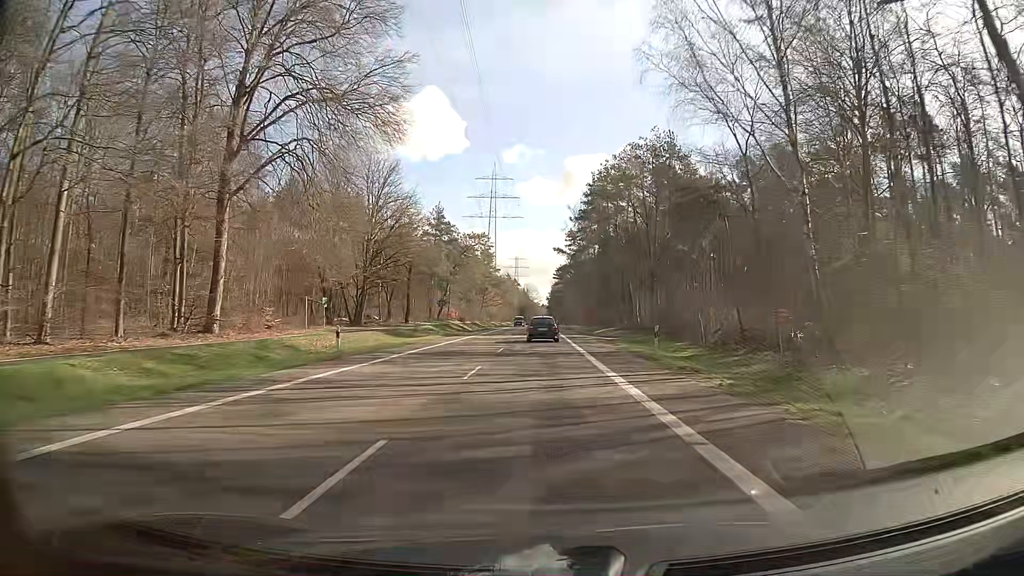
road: secondary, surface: asphalt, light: Day
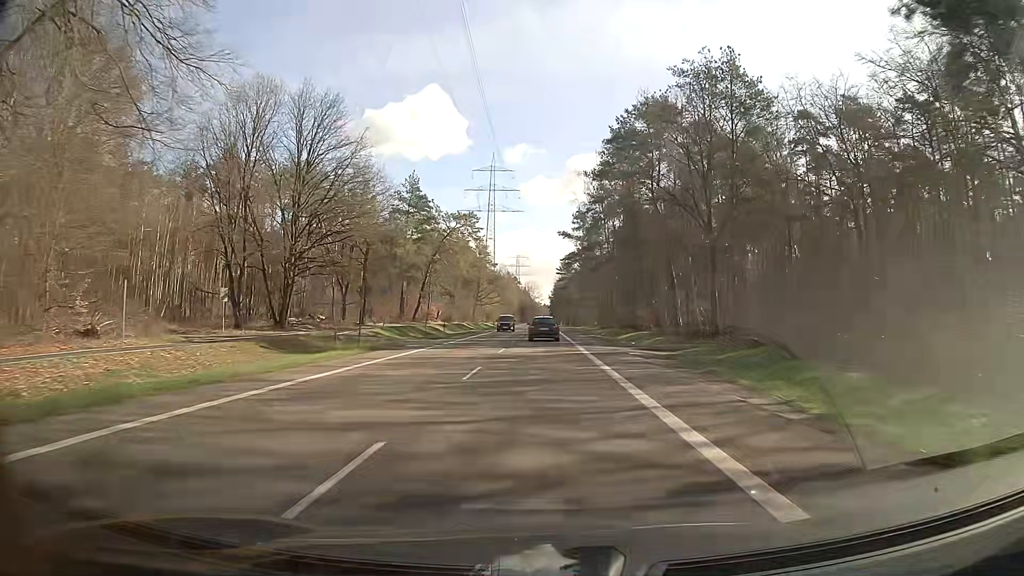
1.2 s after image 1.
(+0.1, +23.0) m; 0°
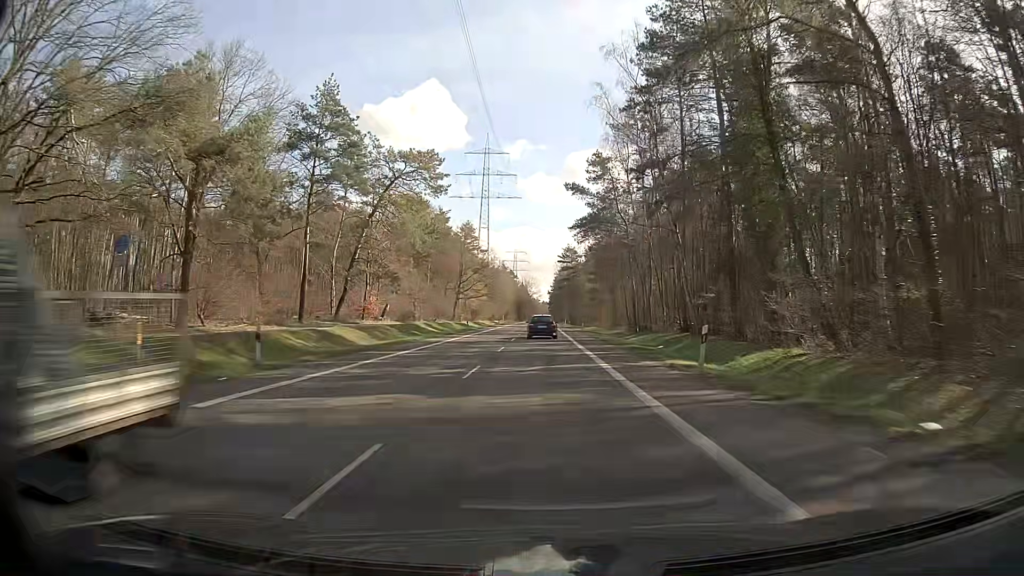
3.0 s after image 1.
(-0.1, +34.5) m; 0°
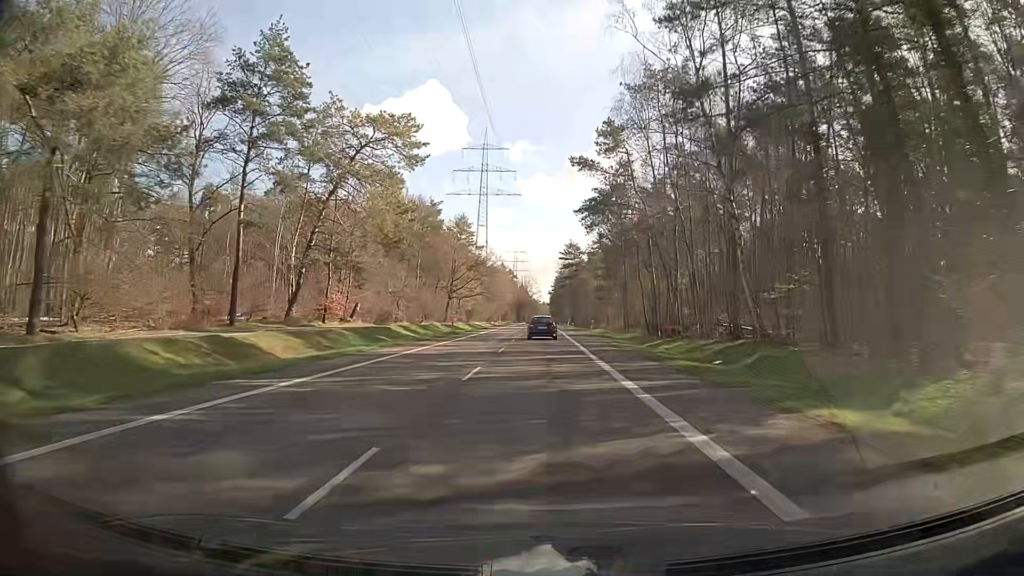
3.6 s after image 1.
(0.0, +11.6) m; -1°
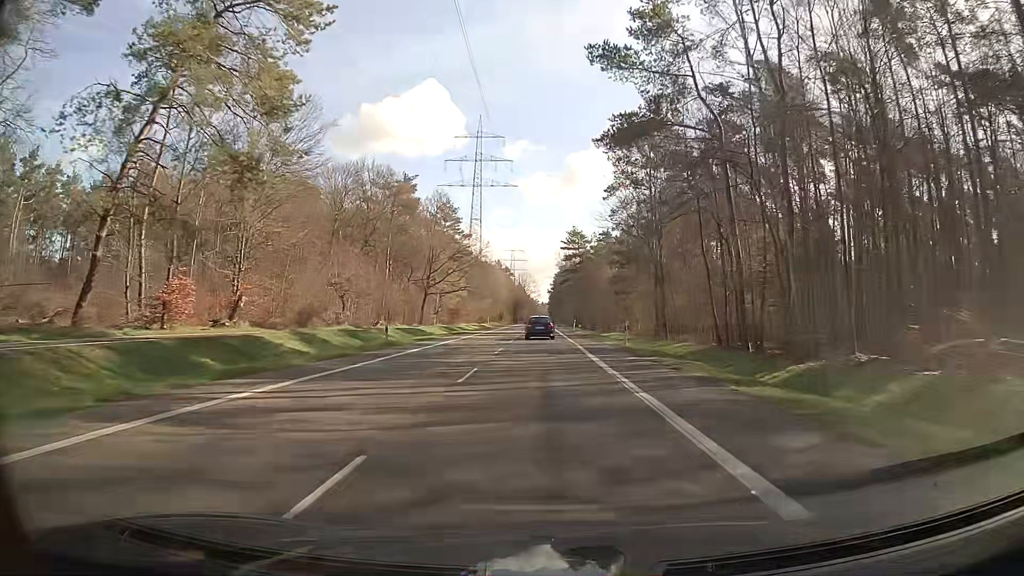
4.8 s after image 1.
(+0.2, +23.3) m; +1°
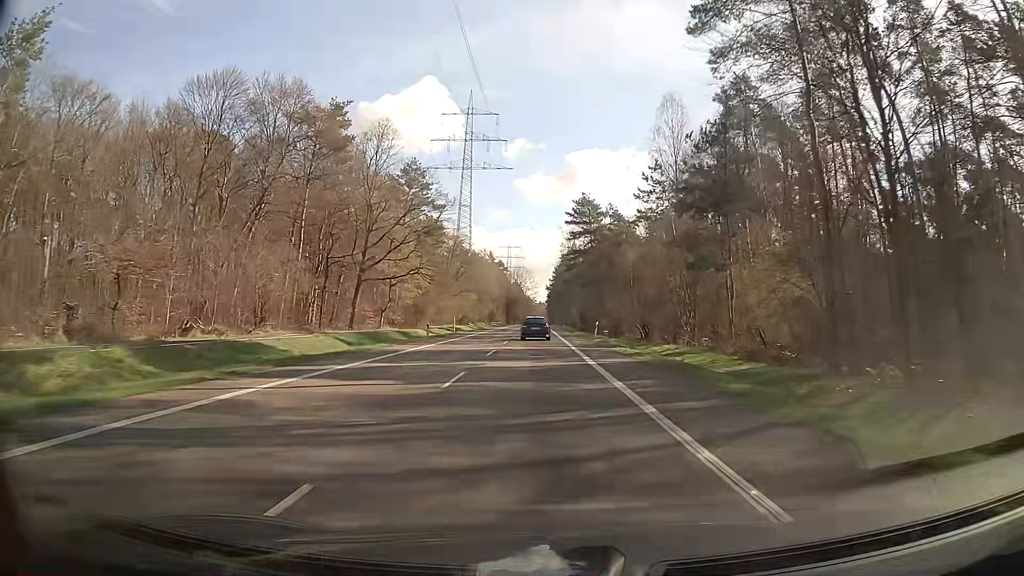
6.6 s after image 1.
(+0.1, +35.5) m; 0°
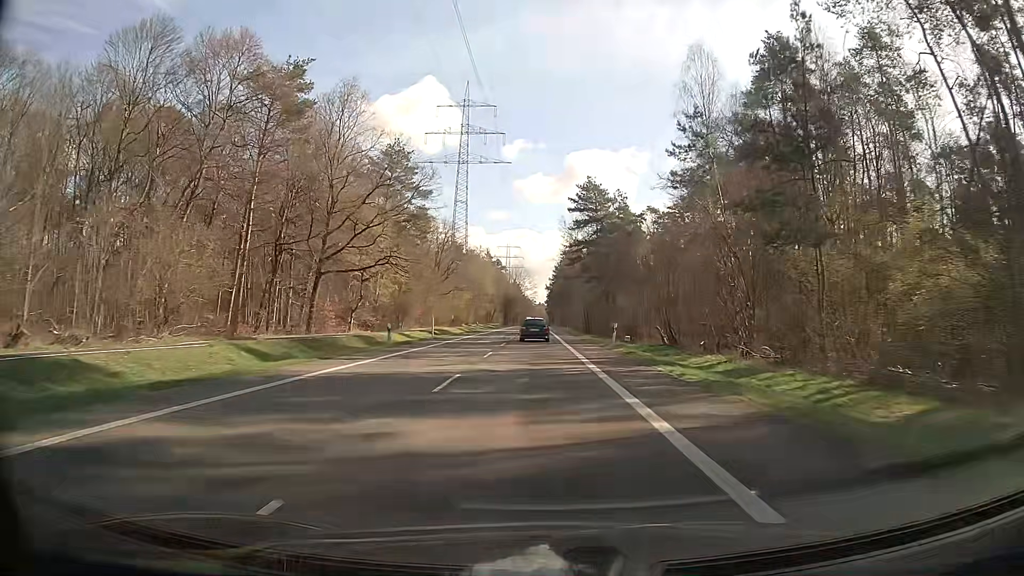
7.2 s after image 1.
(+0.1, +11.9) m; 0°
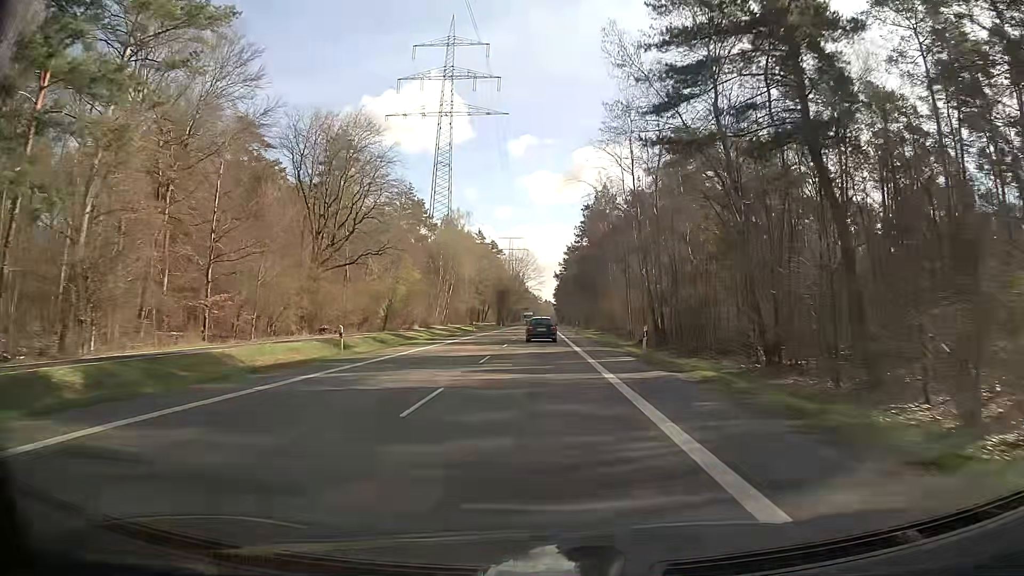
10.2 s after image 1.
(-0.3, +60.5) m; -1°
(0, +10) (0, +20) (0, +30) (0, +40) (0, +50) (0, +60) (0, +70) (0, +80) (0, +90) (0, +100) m
